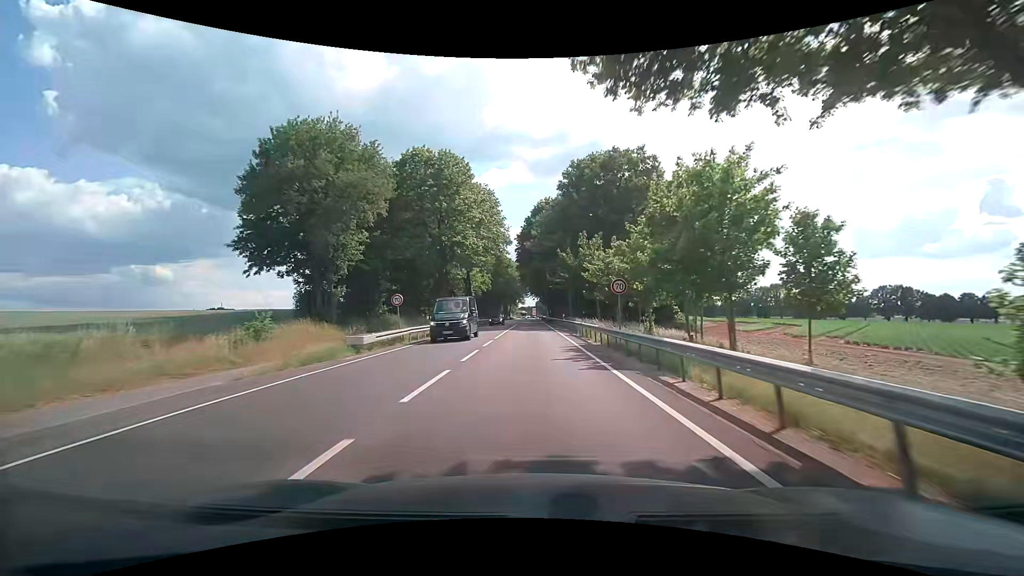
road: primary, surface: asphalt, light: Day
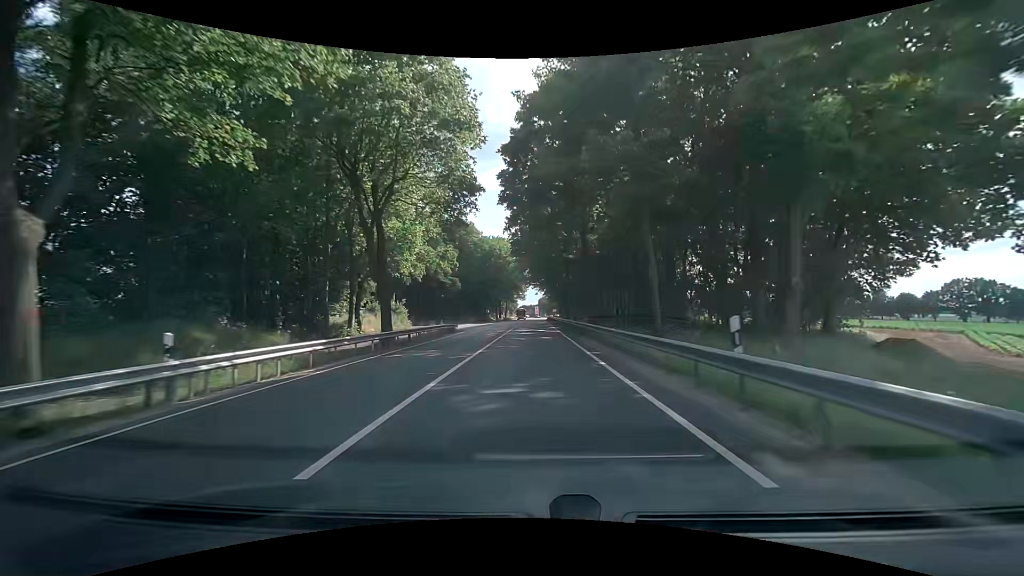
(-0.1, +41.0) m; -1°
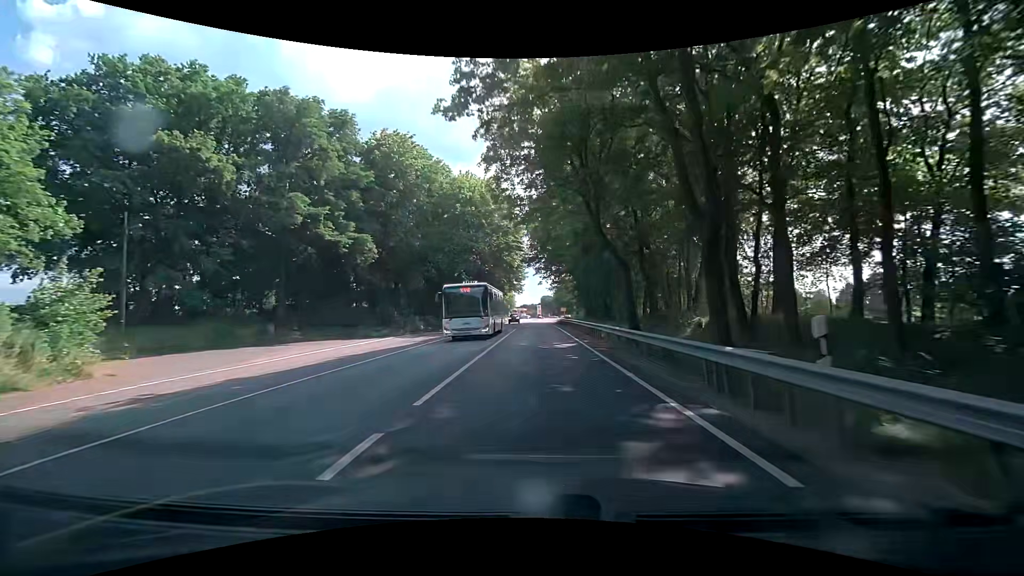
(+0.7, +51.0) m; +1°
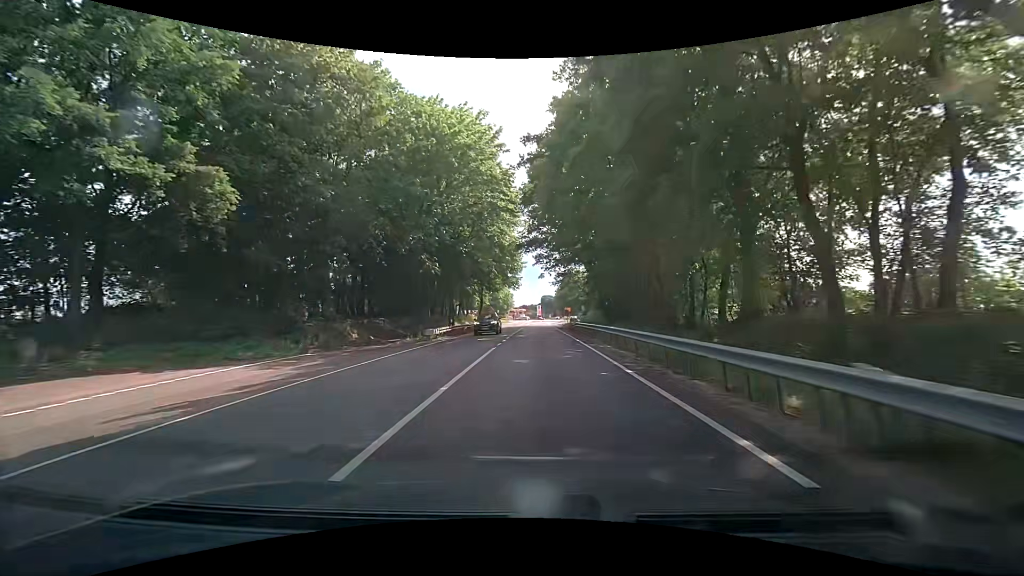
(-0.1, +20.4) m; -1°
(0, +10) (0, +20) (0, +30) (0, +40) (0, +50) (0, +60) (+1, +70) (+1, +80) (+1, +90) (+1, +100) m
